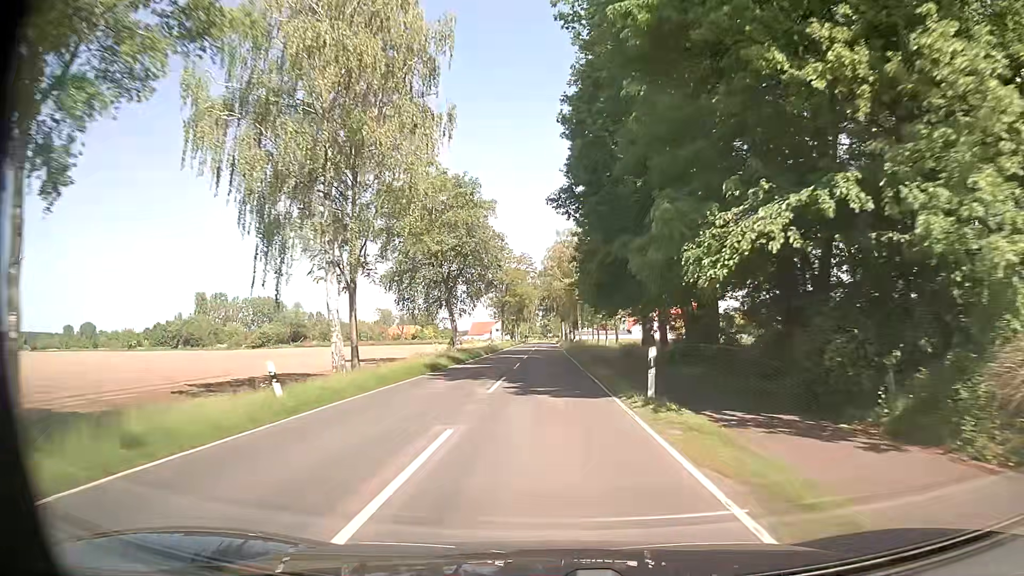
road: secondary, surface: asphalt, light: Day
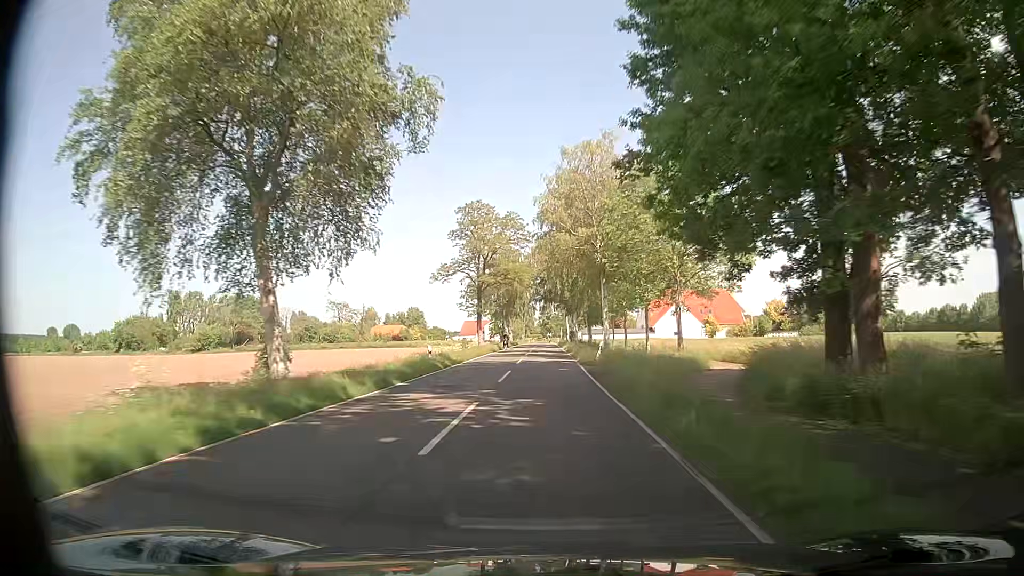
(-0.1, +32.3) m; 0°
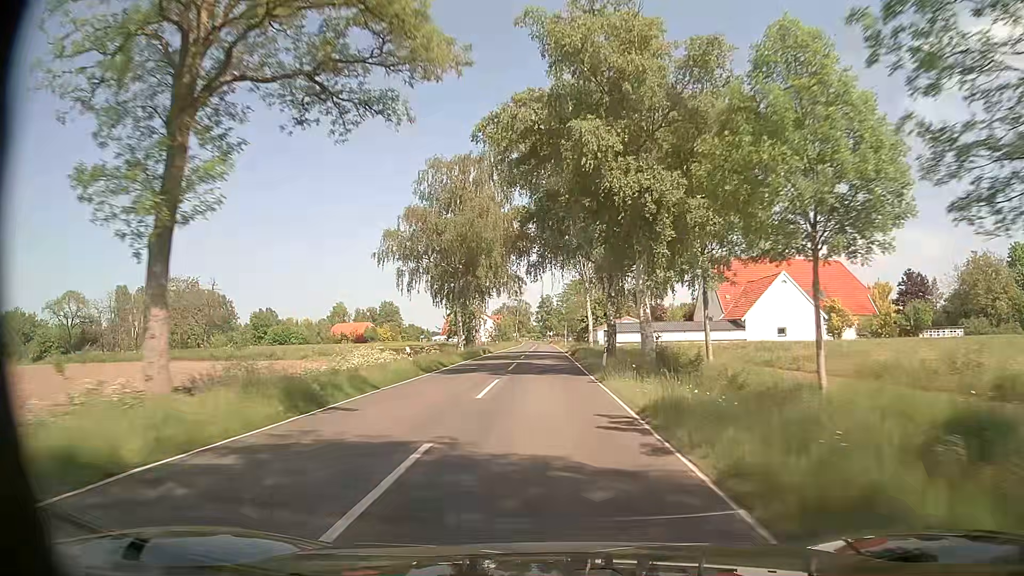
(-0.4, +53.6) m; 0°
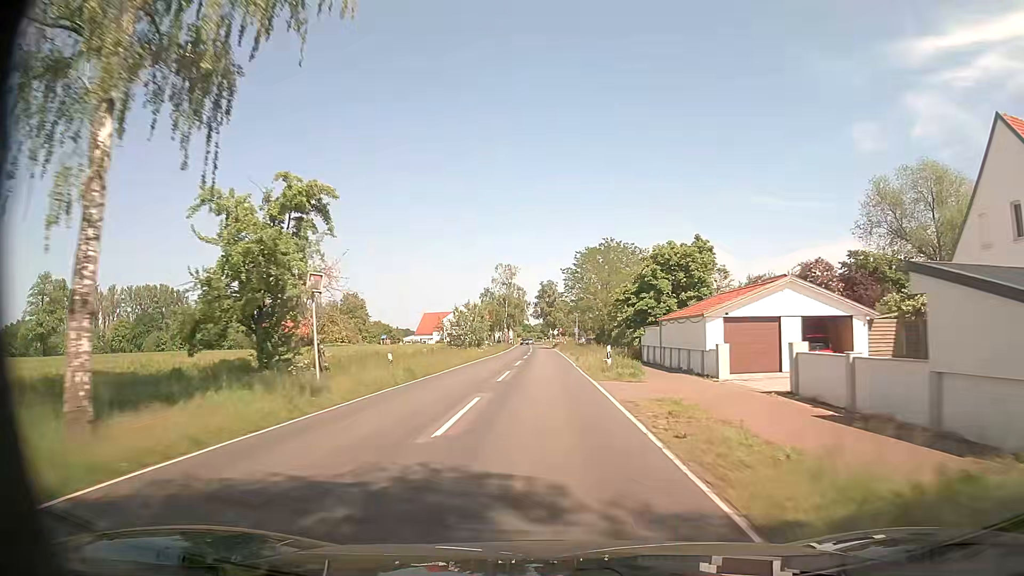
(-0.1, +53.7) m; 0°
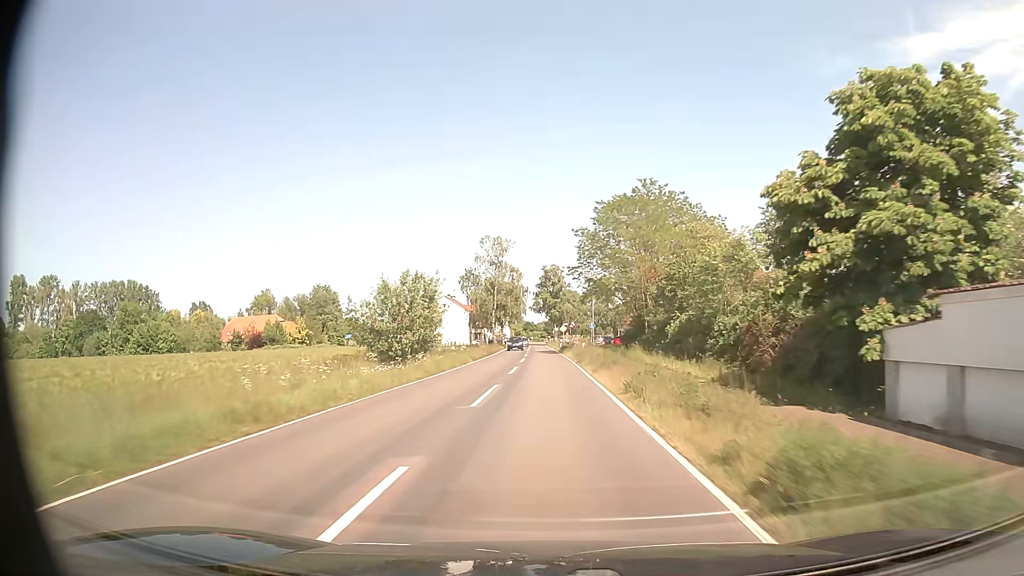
(0.0, +32.3) m; 0°
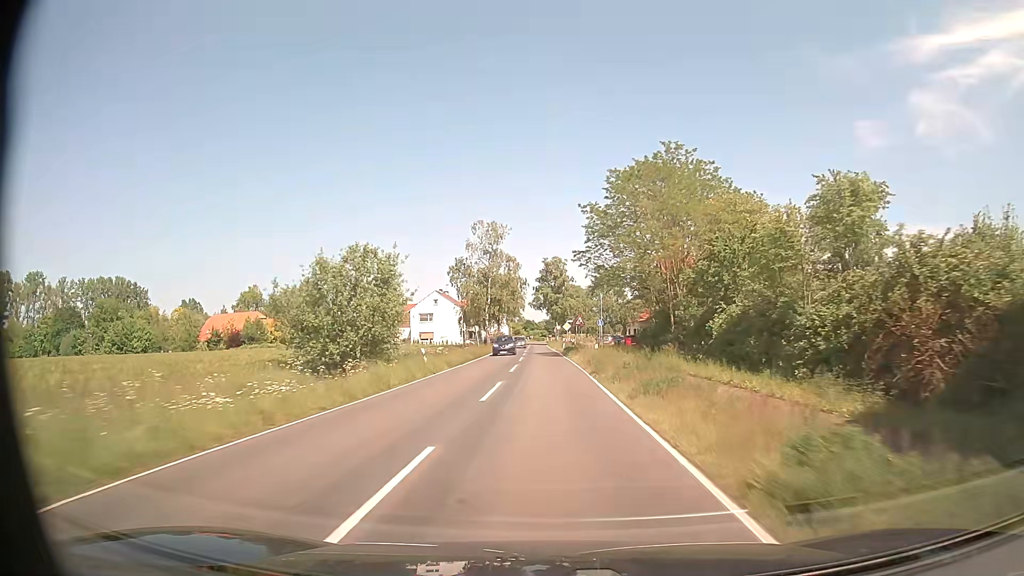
(0.0, +10.8) m; 0°
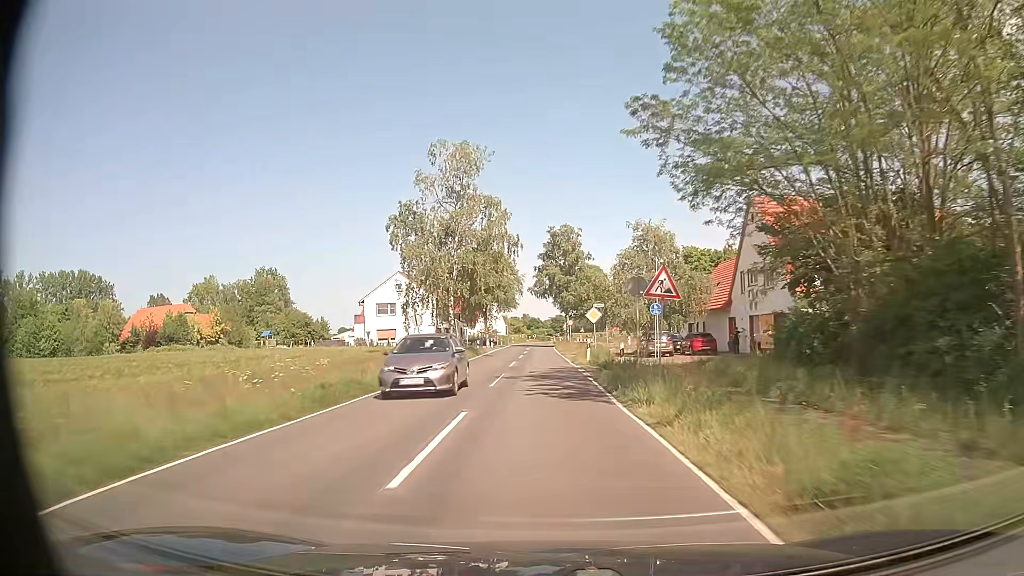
(-0.1, +32.4) m; -1°
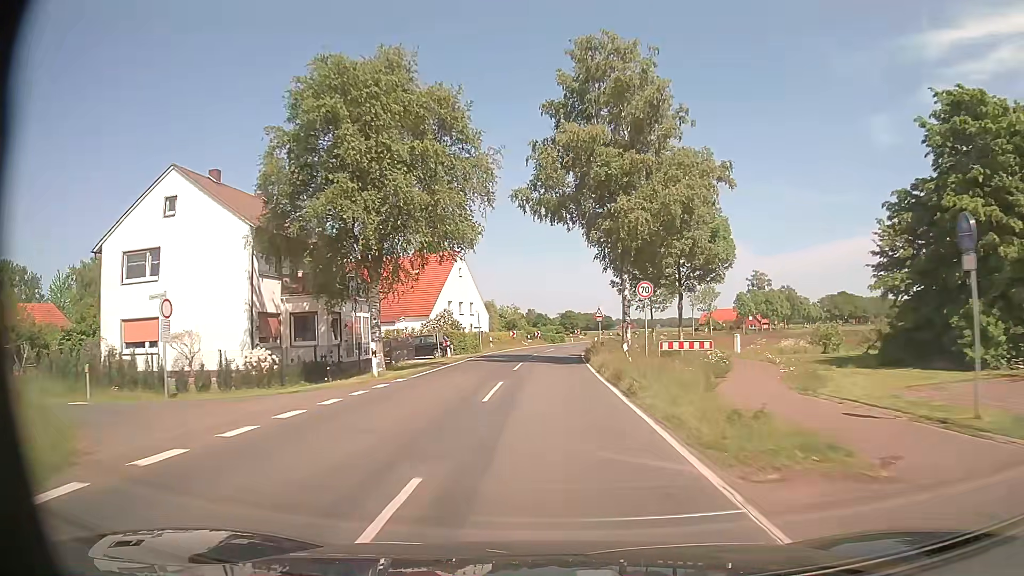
(-0.7, +54.1) m; -1°
(0, +10) (0, +20) (0, +30) (+1, +40) (+2, +50) (+3, +60) (+5, +70) (+8, +79) (+11, +89) (+15, +98) m
